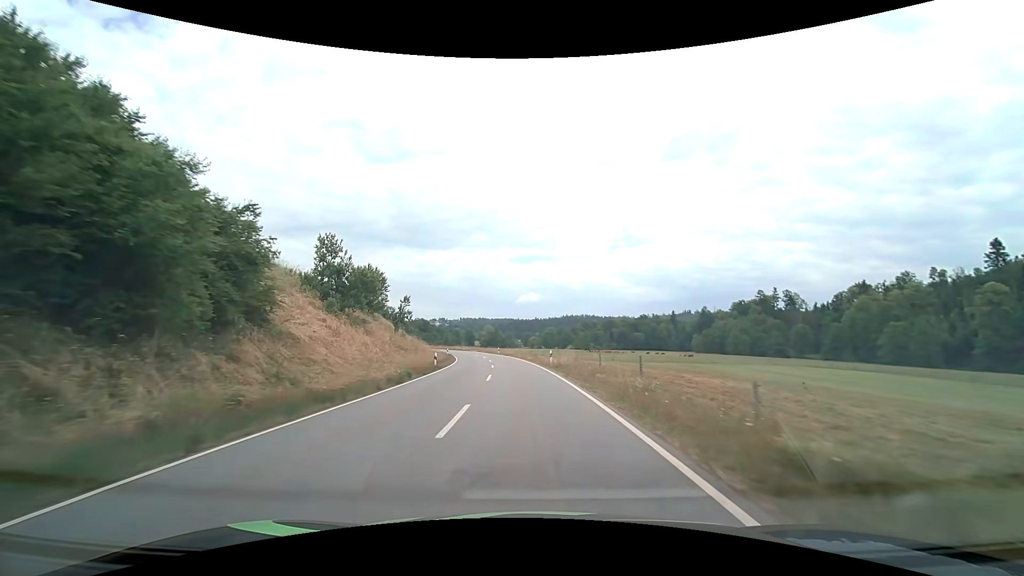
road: tertiary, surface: asphalt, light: Day
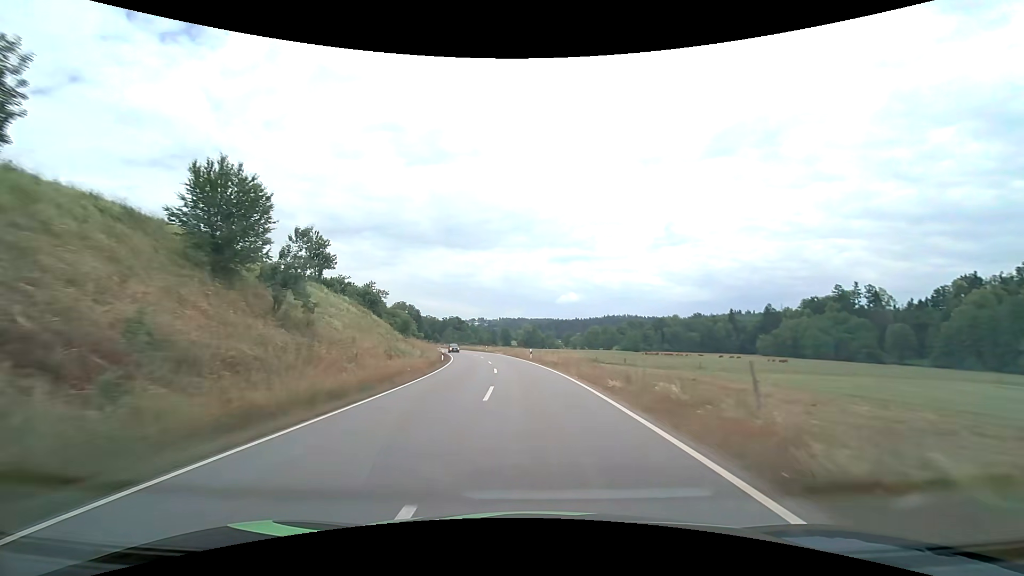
(-1.4, +31.5) m; -5°
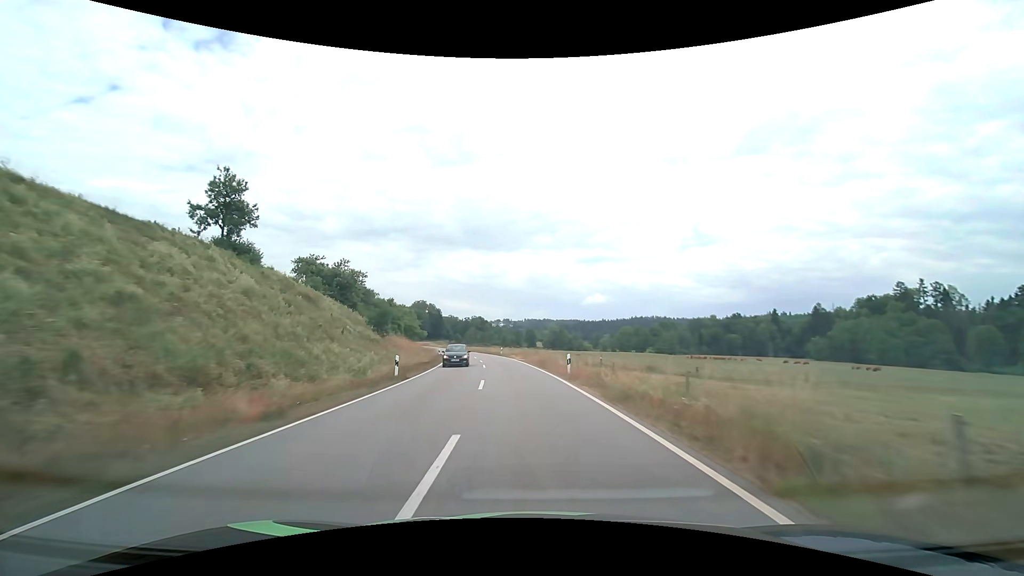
(-0.5, +21.0) m; -3°
(0, +10) (-1, +20) (-1, +30) (-3, +40) (-4, +50) (-6, +60) (-8, +69) (-10, +79) (-12, +89) (-15, +98) m
